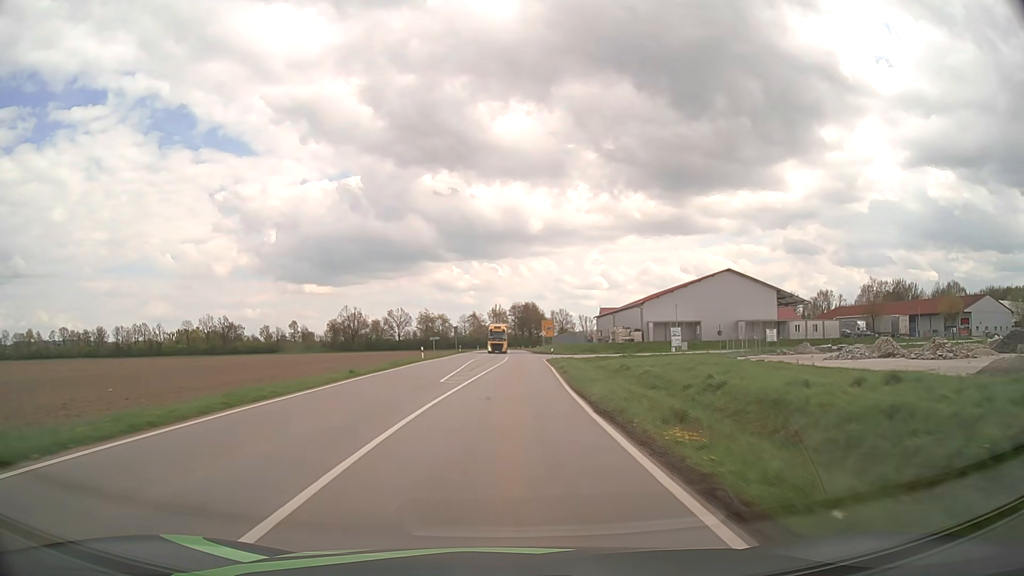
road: tertiary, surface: asphalt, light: Day
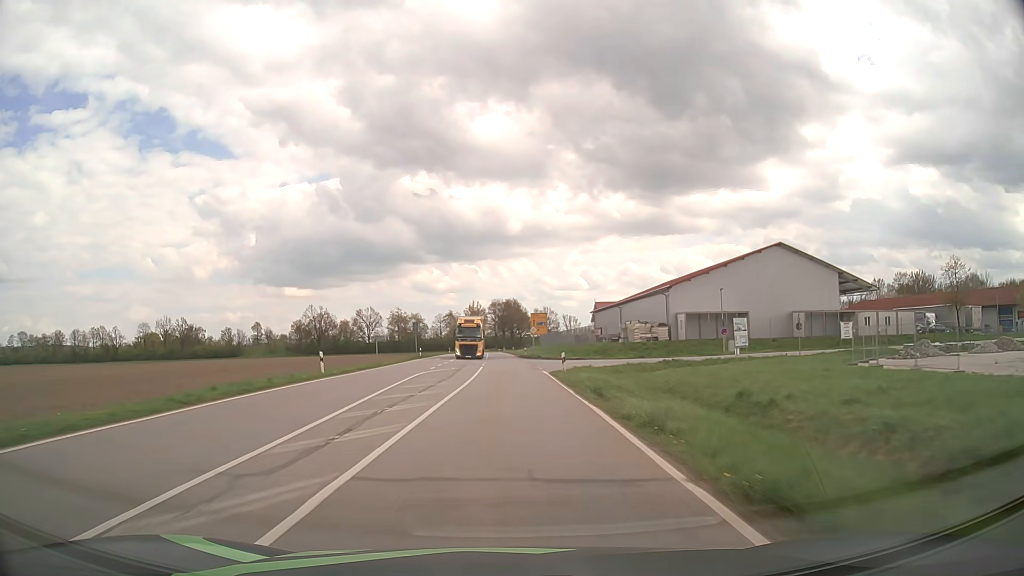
(+0.4, +25.6) m; +2°
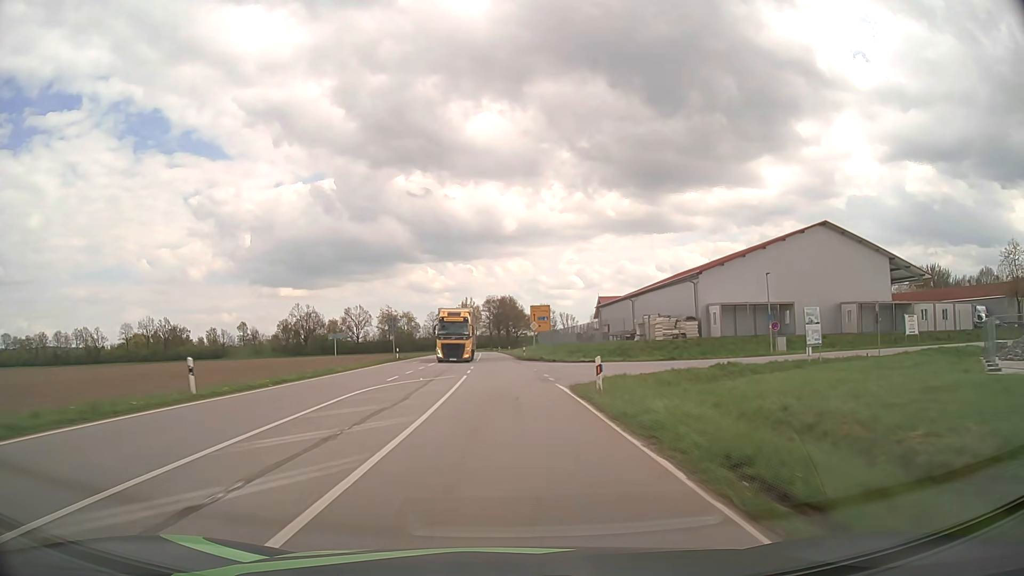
(0.0, +12.5) m; 0°
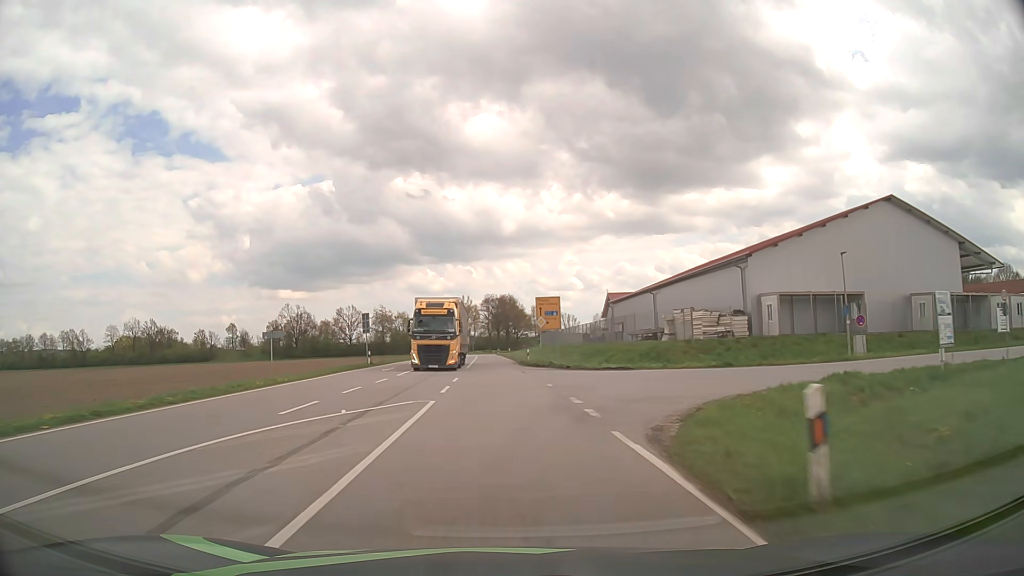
(0.0, +12.2) m; 0°
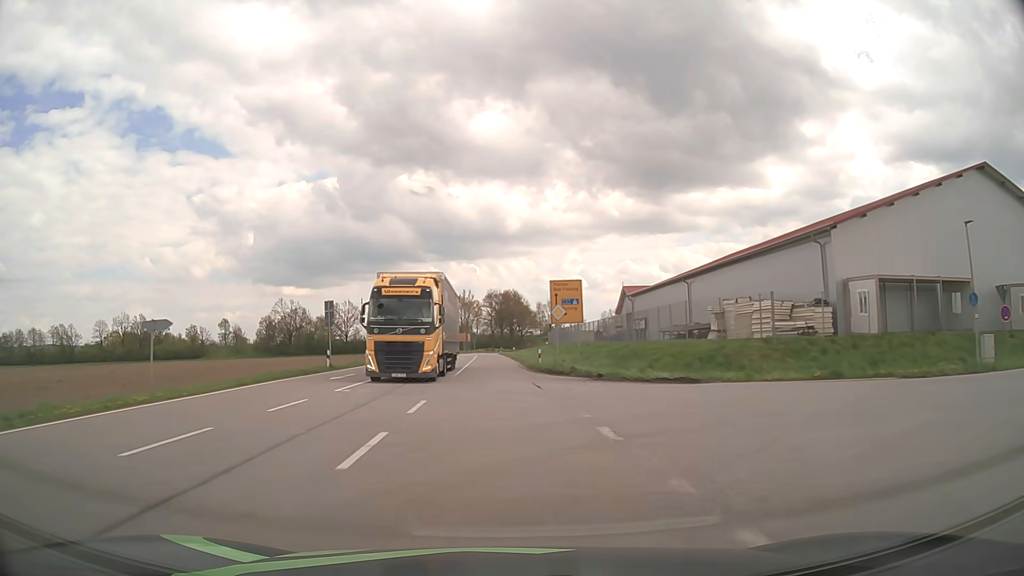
(0.0, +12.0) m; 0°
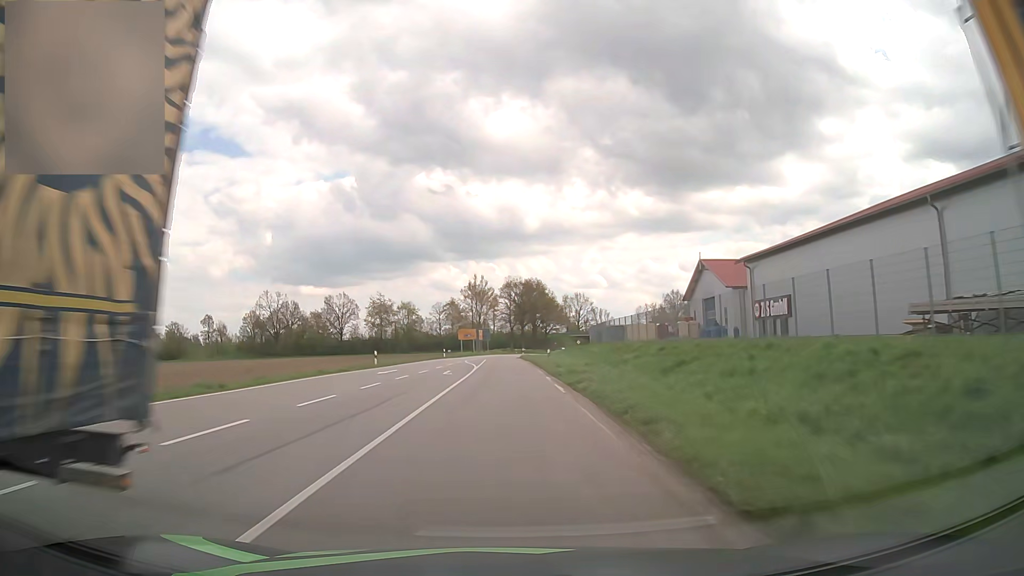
(-0.5, +34.3) m; -2°
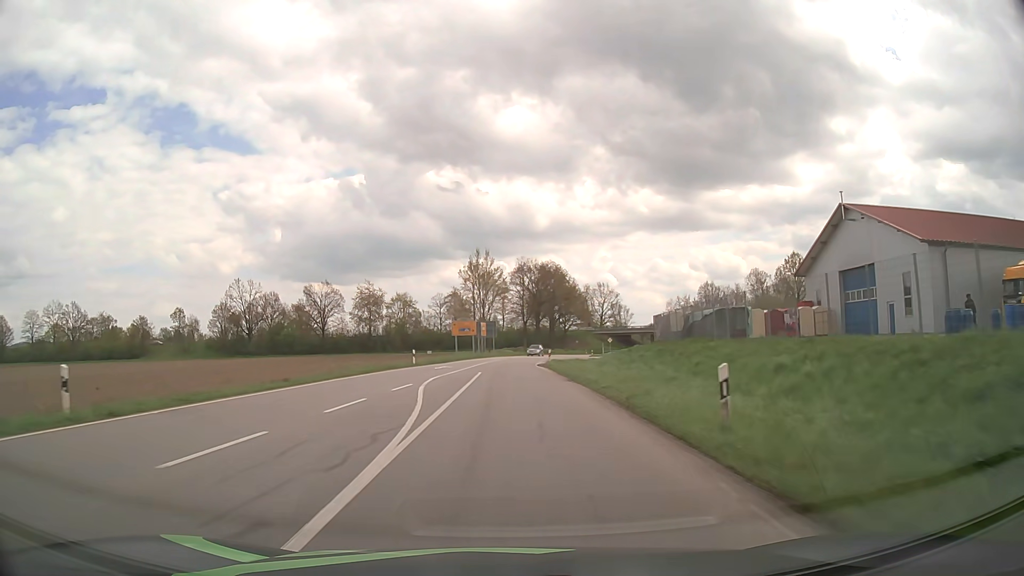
(-0.3, +31.3) m; -1°
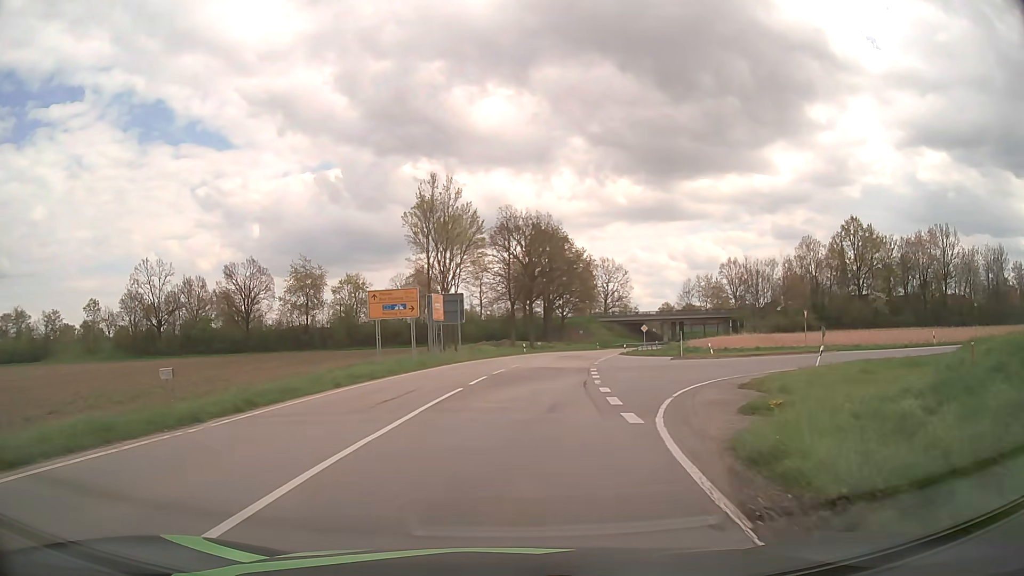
(+0.2, +40.5) m; +2°
(0, +10) (+3, +20) (+9, +28) (+18, +32) (+28, +34) (+38, +34) (+48, +33) (+57, +33) (+67, +32) (+77, +31) m
